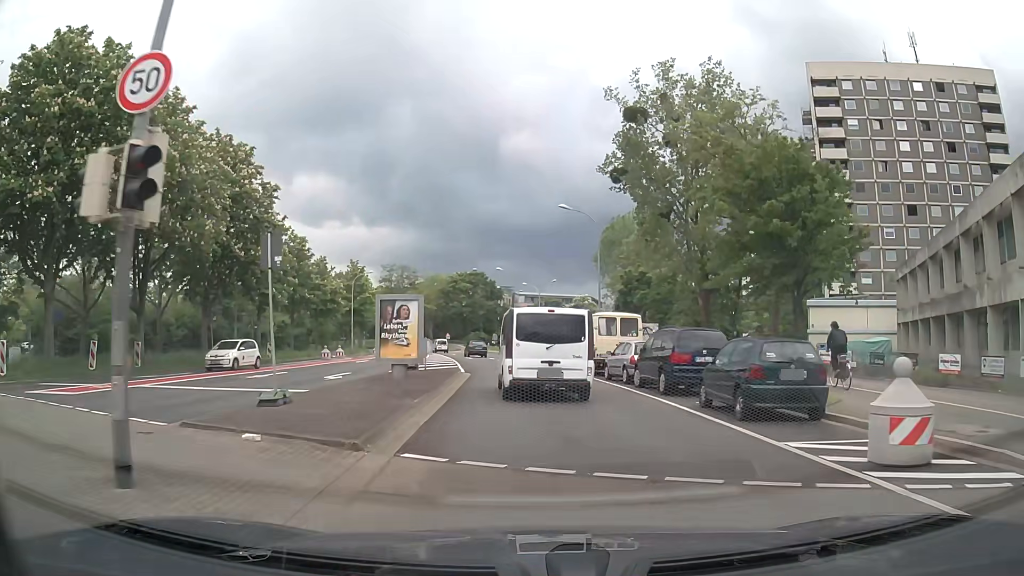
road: tertiary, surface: asphalt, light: Day
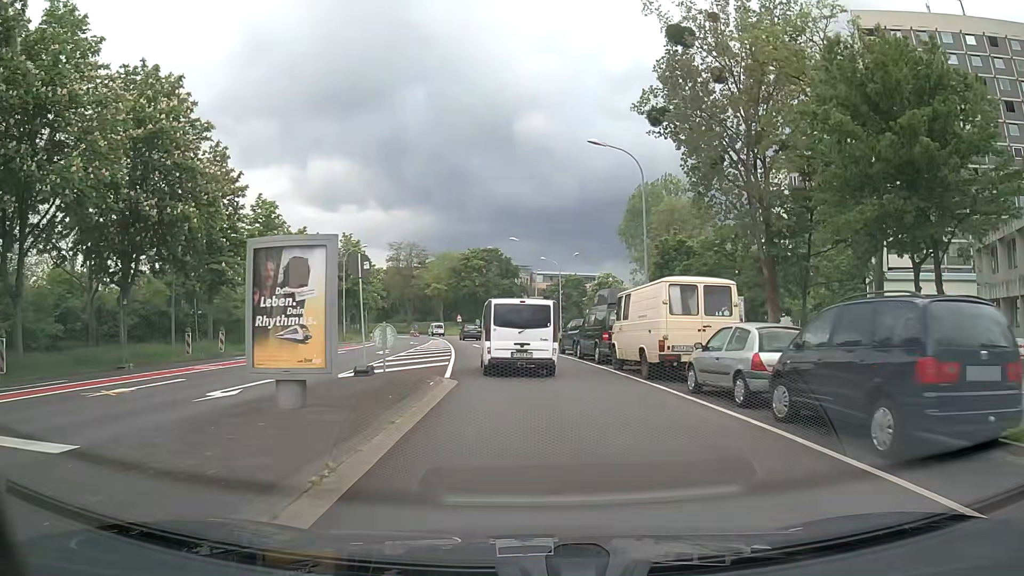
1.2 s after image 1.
(-0.1, +10.6) m; -1°
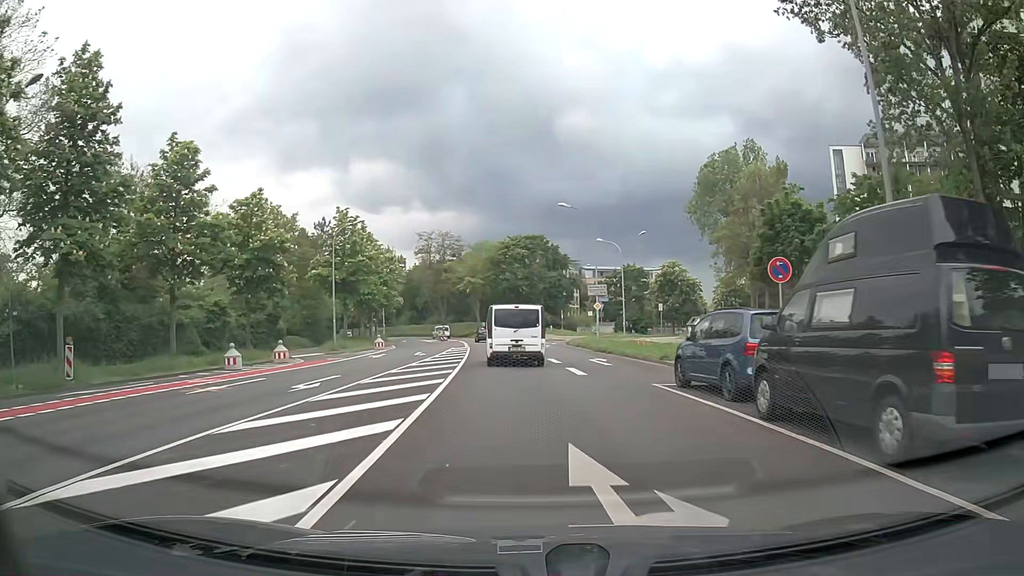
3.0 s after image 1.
(-0.7, +17.7) m; -3°
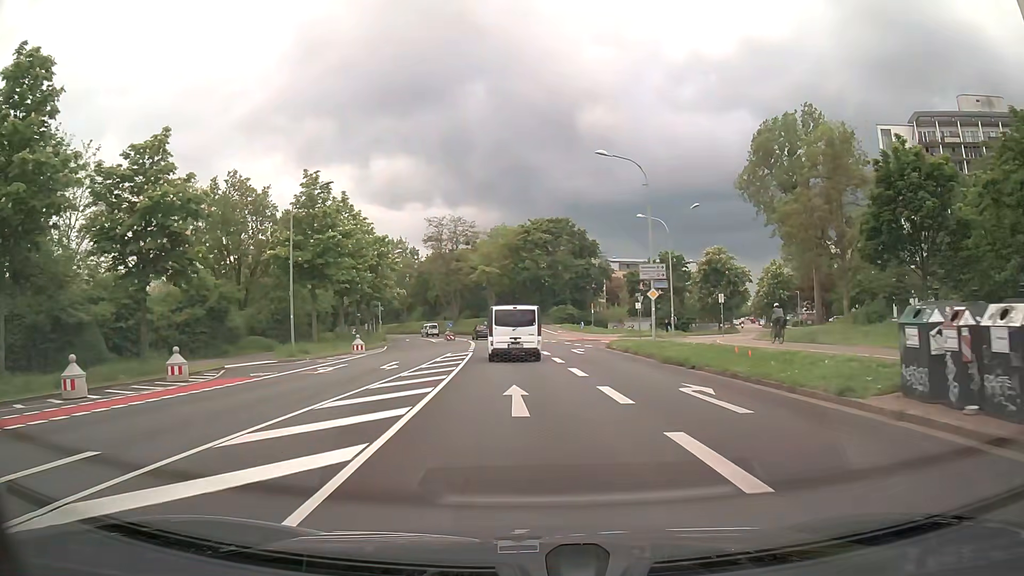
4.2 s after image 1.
(-0.4, +13.0) m; -3°
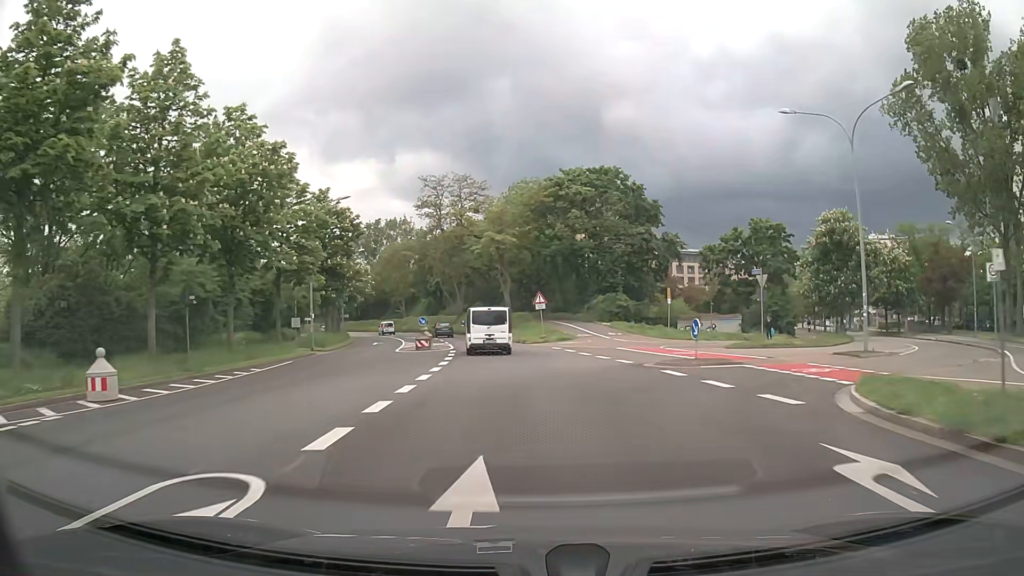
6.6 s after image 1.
(-0.6, +28.0) m; -3°
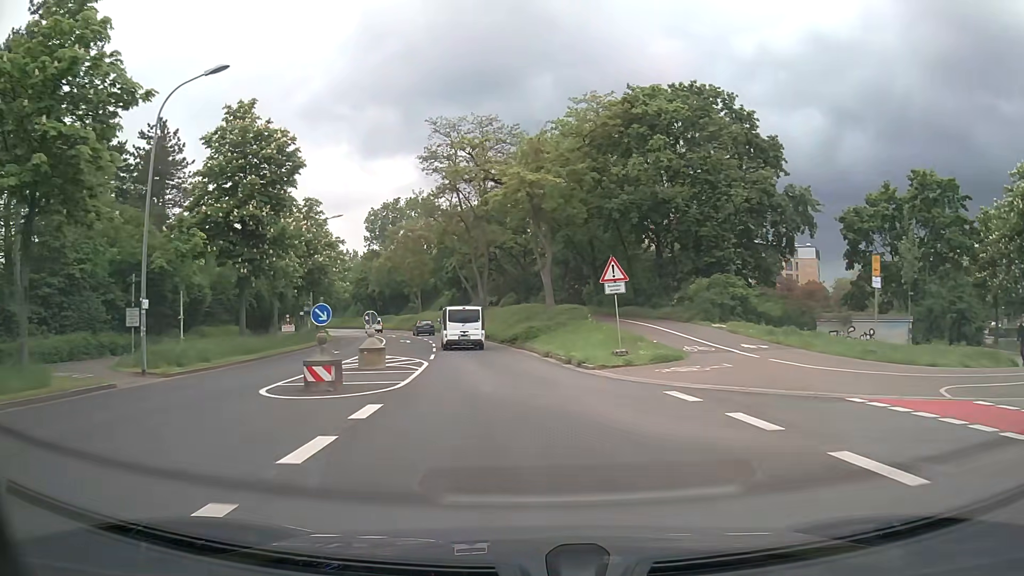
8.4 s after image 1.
(-0.1, +22.1) m; -2°
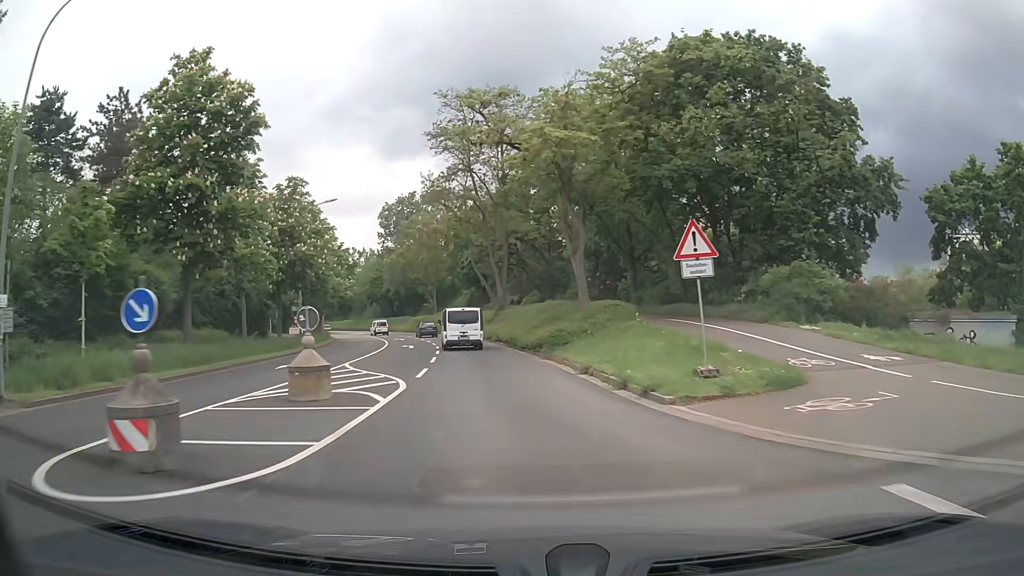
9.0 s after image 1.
(-0.1, +7.5) m; -2°
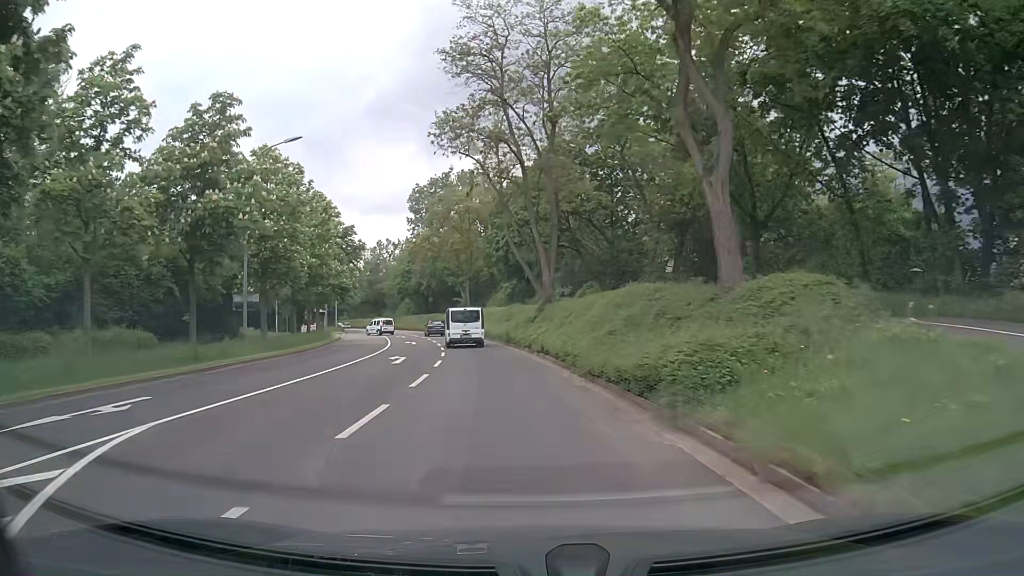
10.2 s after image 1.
(-0.6, +15.1) m; -5°
(0, +10) (-1, +20) (-1, +30) (-3, +40) (-4, +50) (-6, +60) (-9, +69) (-11, +79) (-14, +89) (-17, +98) m
